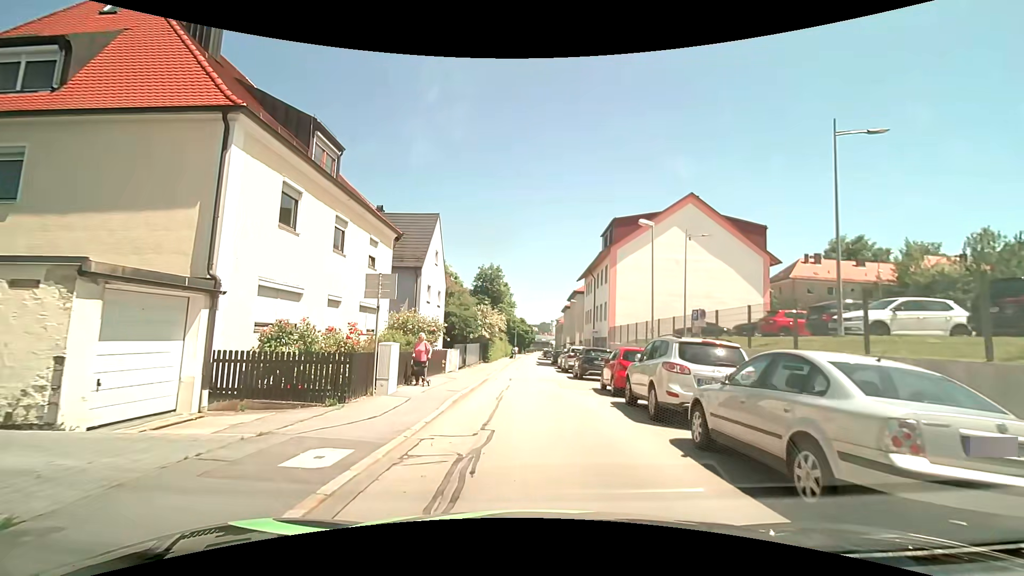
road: residential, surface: asphalt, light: Day
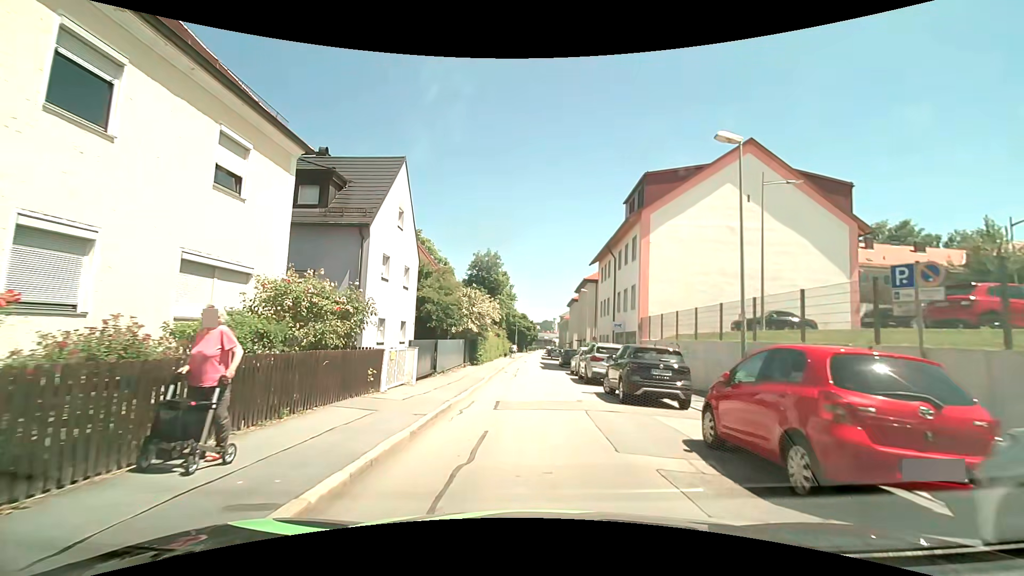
(0.0, +10.4) m; +1°
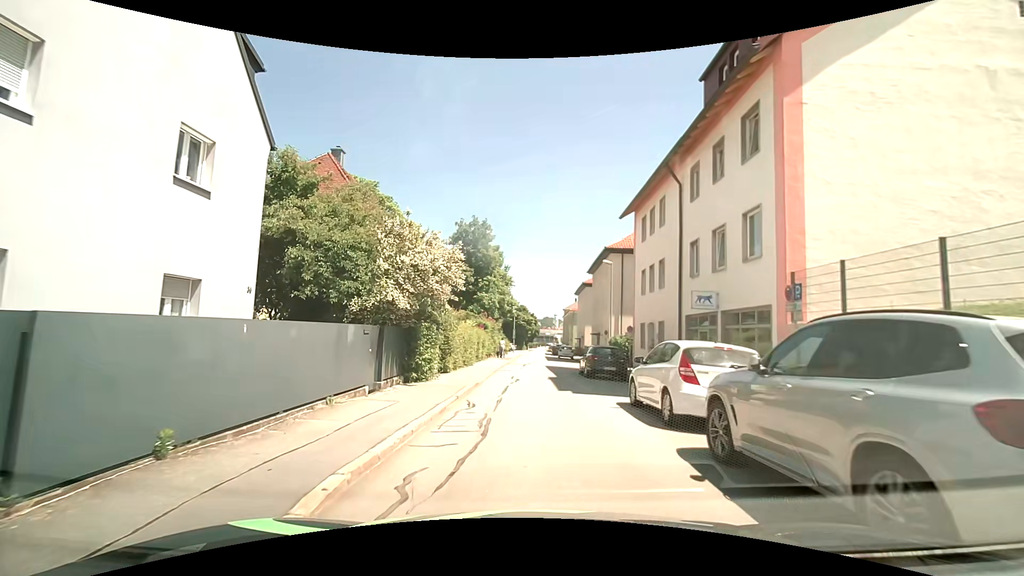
(-0.2, +16.8) m; -1°
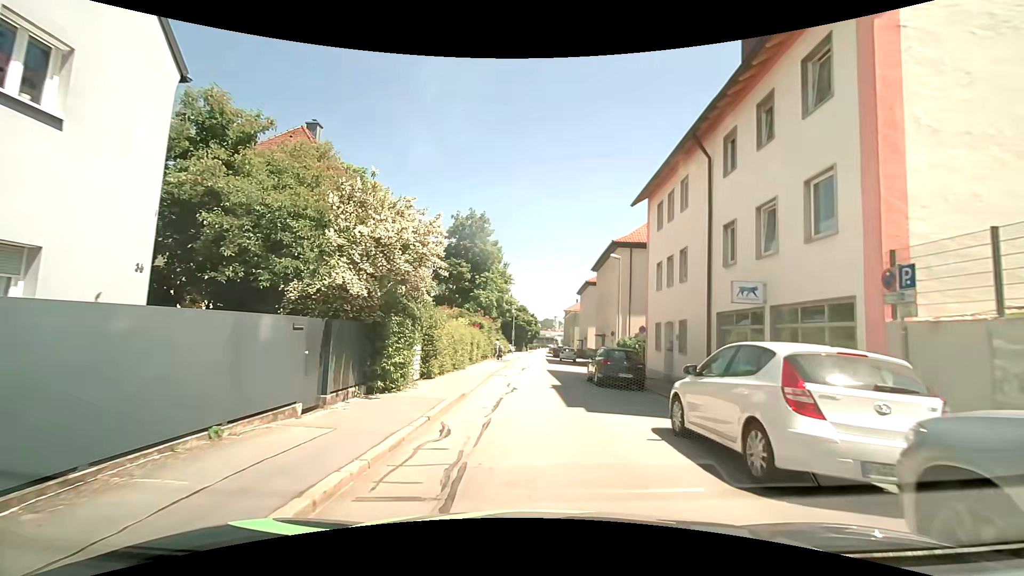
(0.0, +3.4) m; 0°
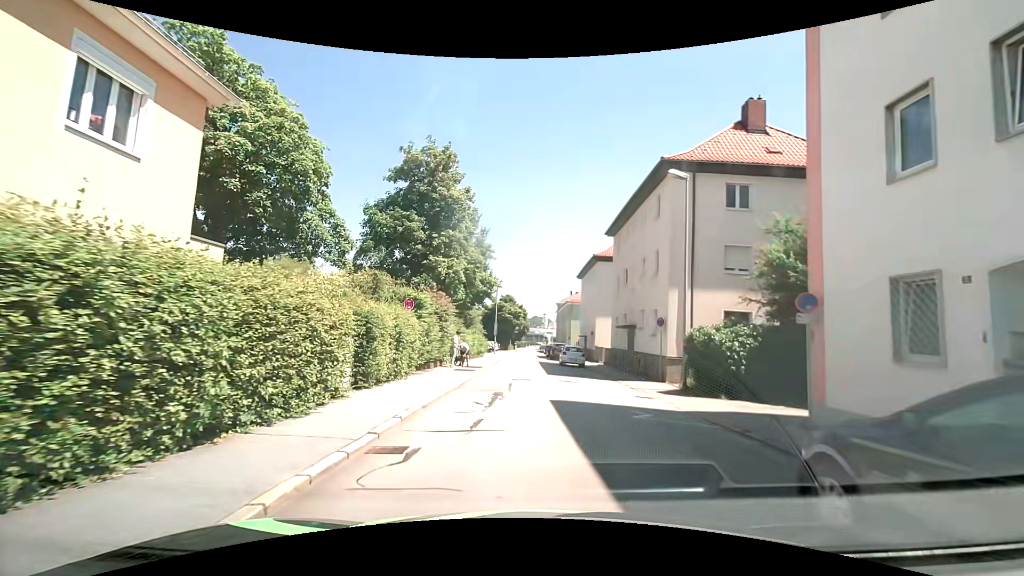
(+0.1, +17.3) m; +2°
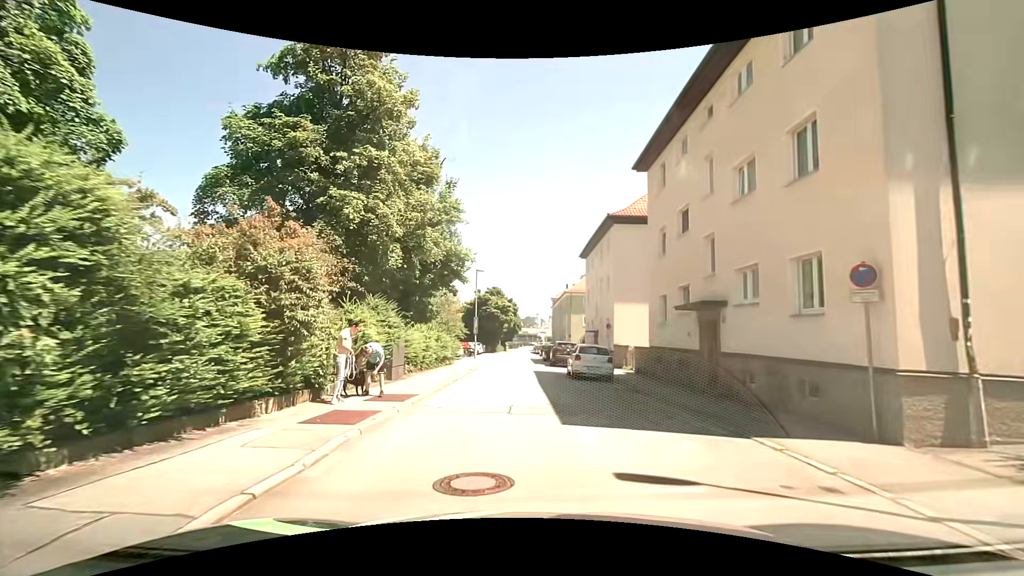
(0.0, +14.1) m; 0°
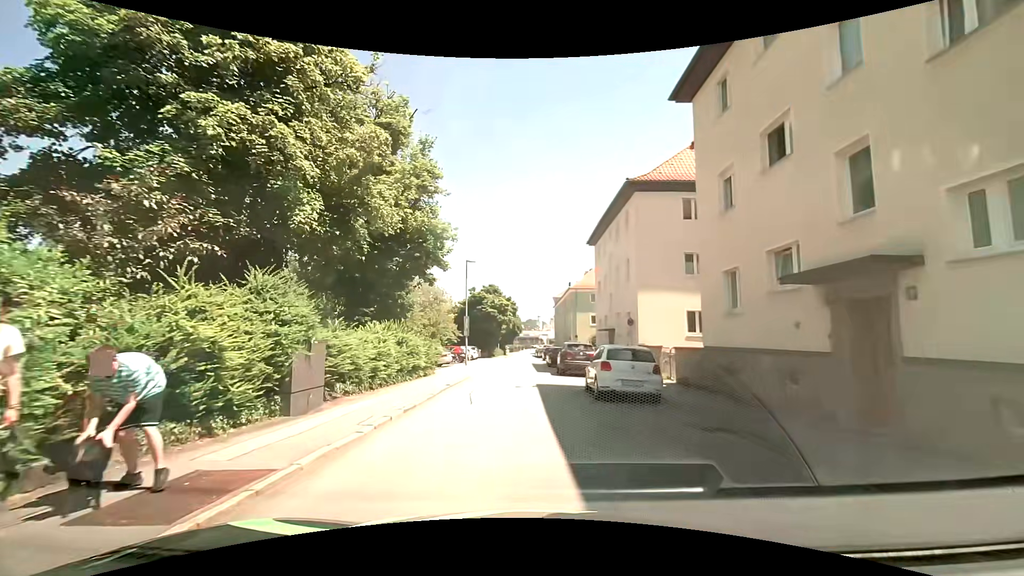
(0.0, +7.2) m; +1°
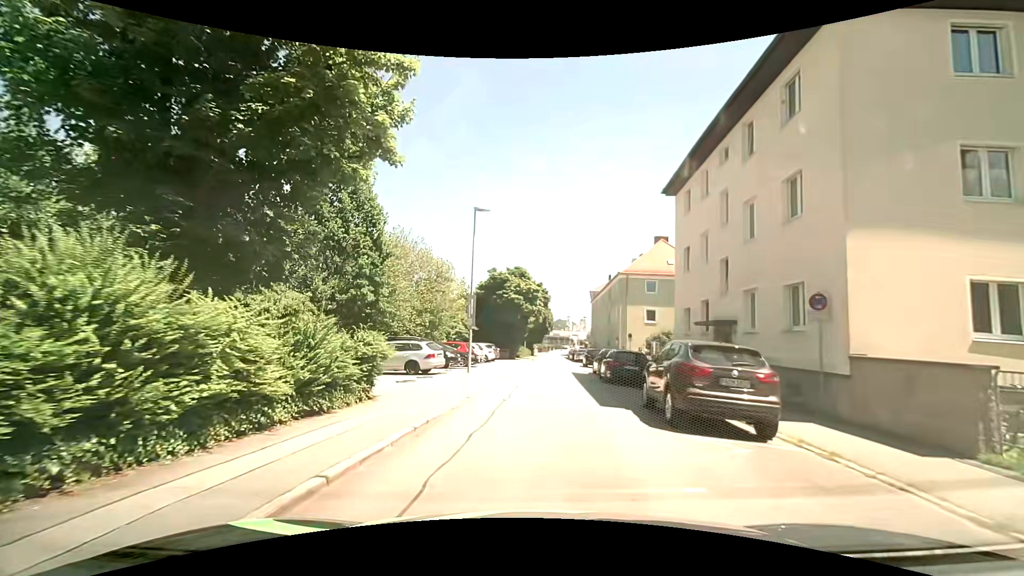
(-0.7, +14.2) m; -4°
(0, +10) (+1, +20) (+1, +30) (+2, +40) (+2, +50) (+3, +60) (+3, +70) (+4, +80) (+5, +90) (+7, +100) m
